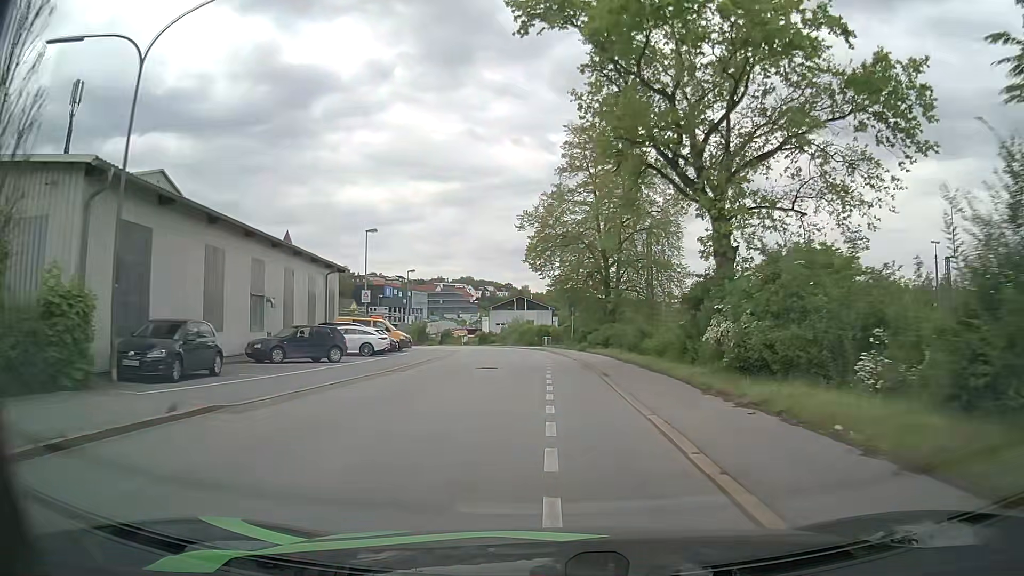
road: residential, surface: asphalt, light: Day
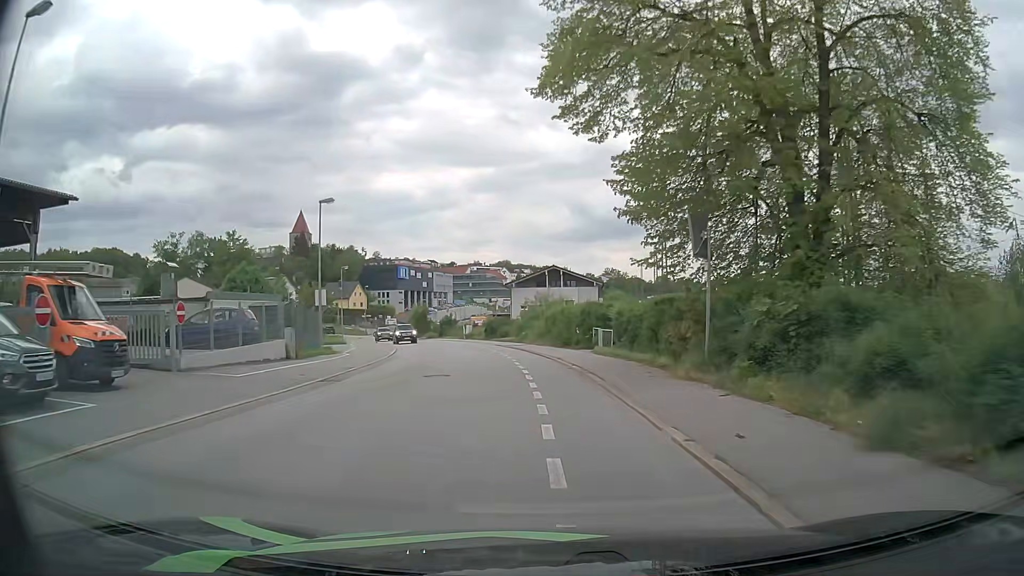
(-0.1, +35.6) m; -2°
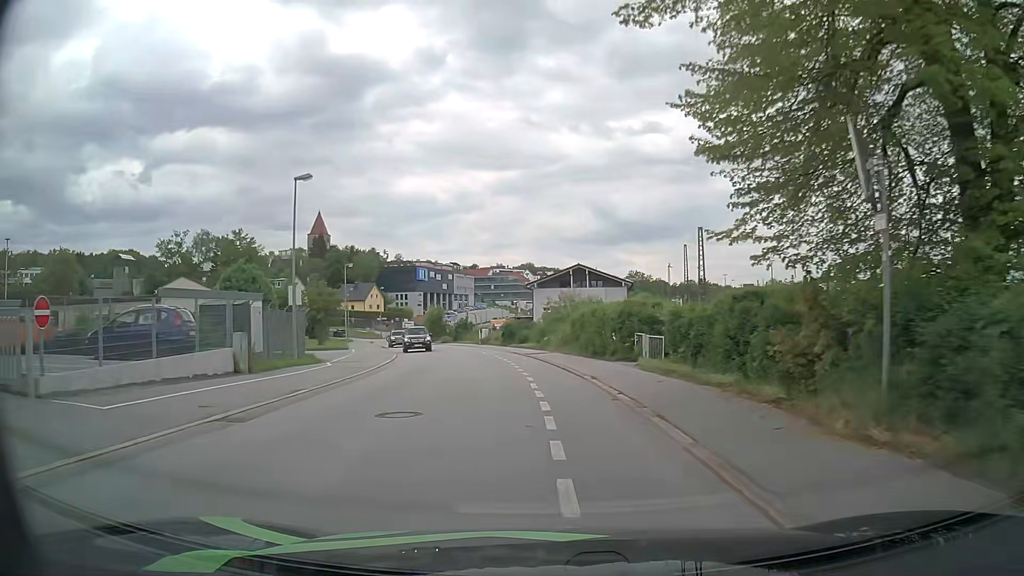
(-0.2, +6.8) m; -3°
(0, +10) (-1, +20) (-2, +30) (-4, +40) (-6, +50) (-9, +59) (-12, +69) (-15, +78) (-18, +88) (-20, +97) m
